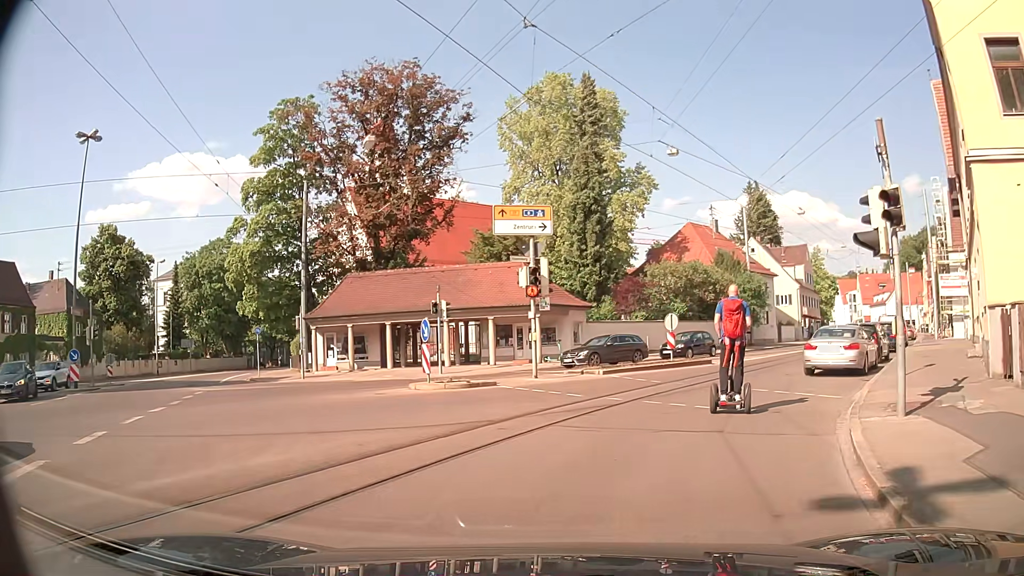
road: tertiary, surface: asphalt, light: Day
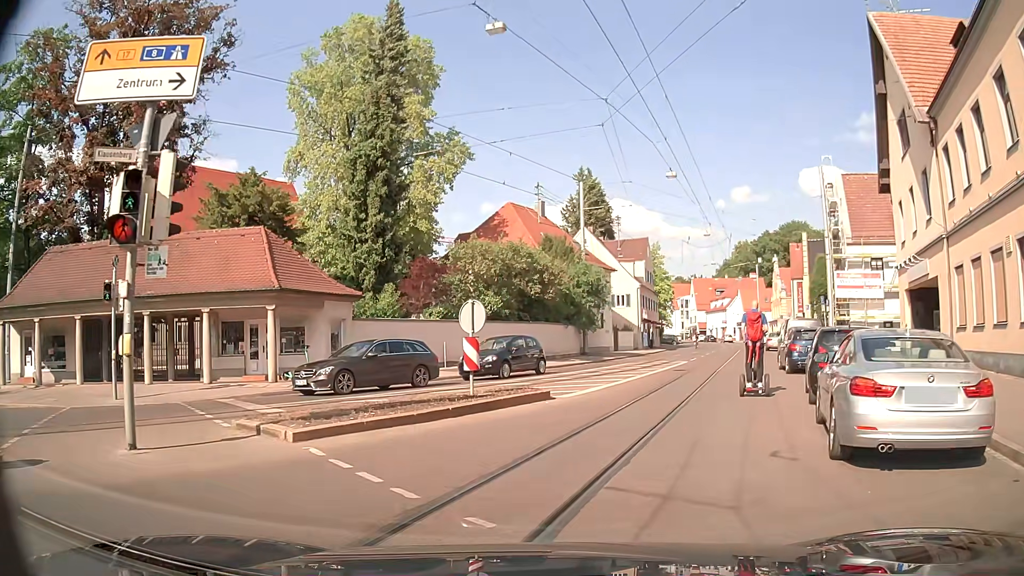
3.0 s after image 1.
(+2.3, +12.4) m; +17°
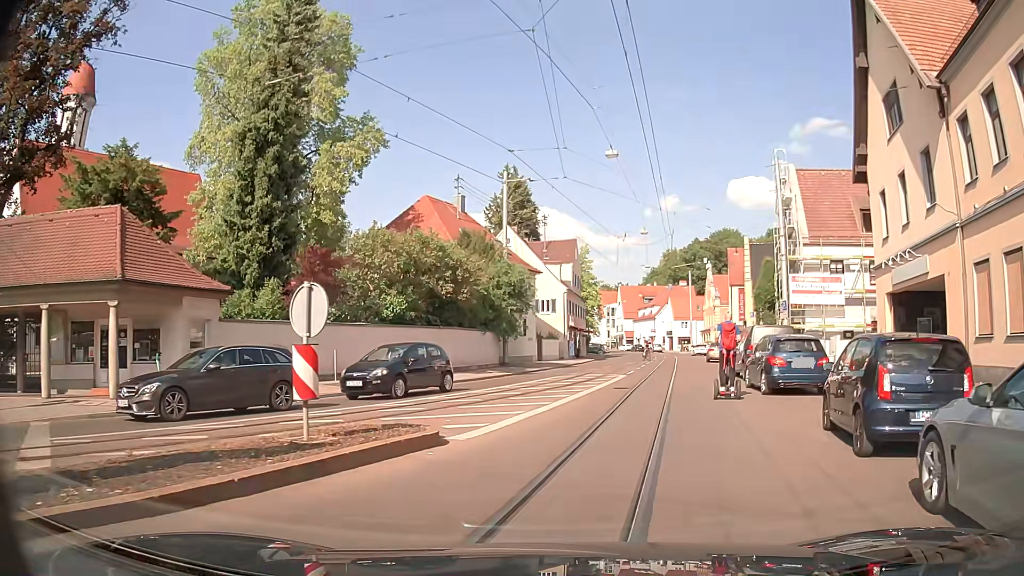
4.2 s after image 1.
(+0.2, +5.2) m; +6°
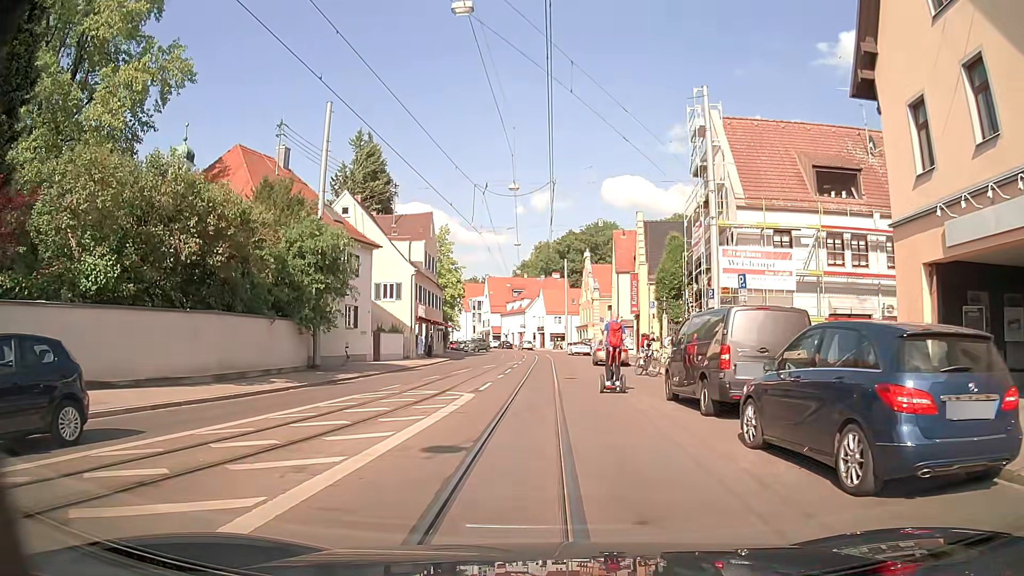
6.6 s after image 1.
(+1.7, +11.9) m; +13°
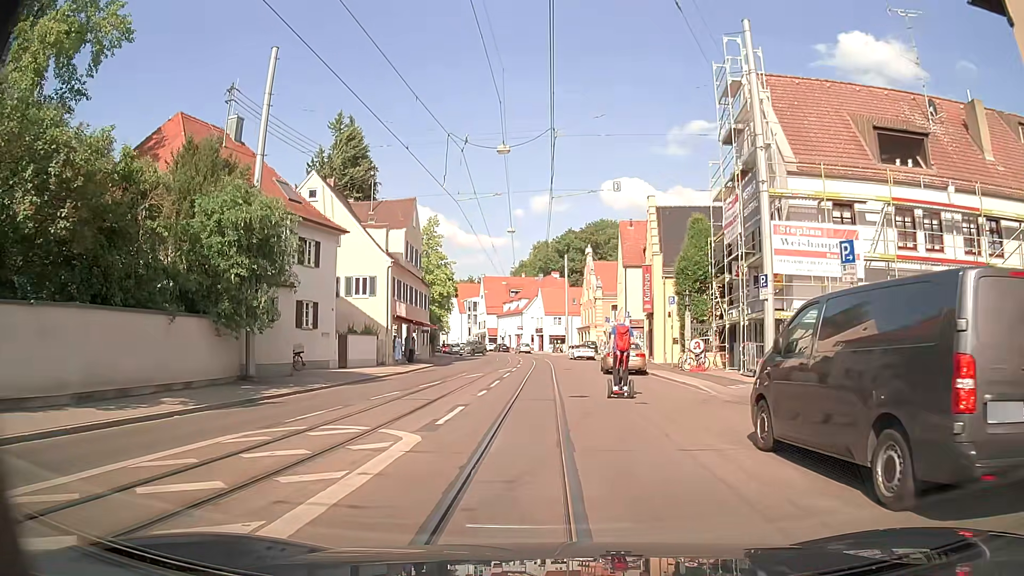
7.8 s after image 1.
(-0.1, +6.9) m; -2°
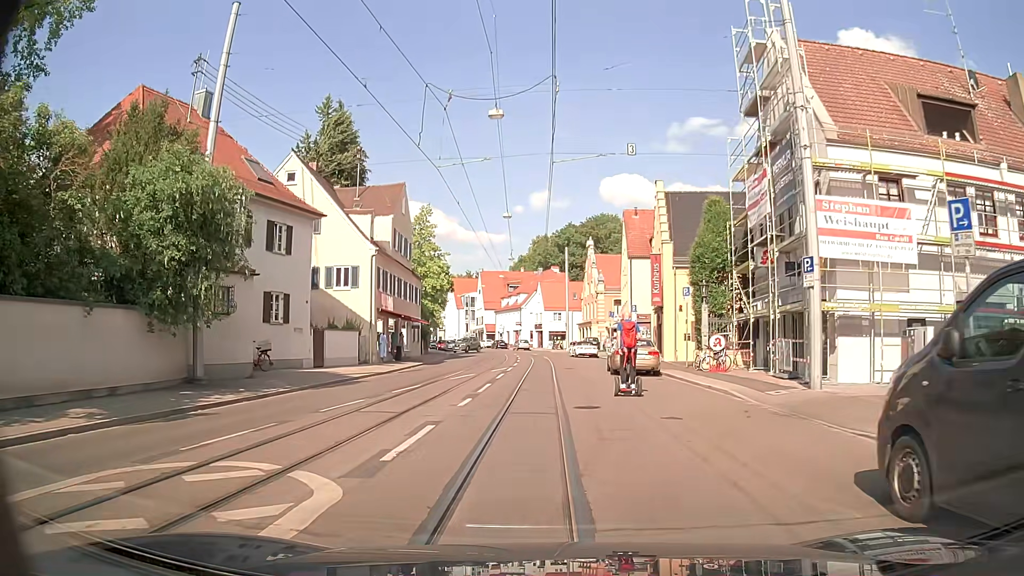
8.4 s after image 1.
(0.0, +3.7) m; 0°
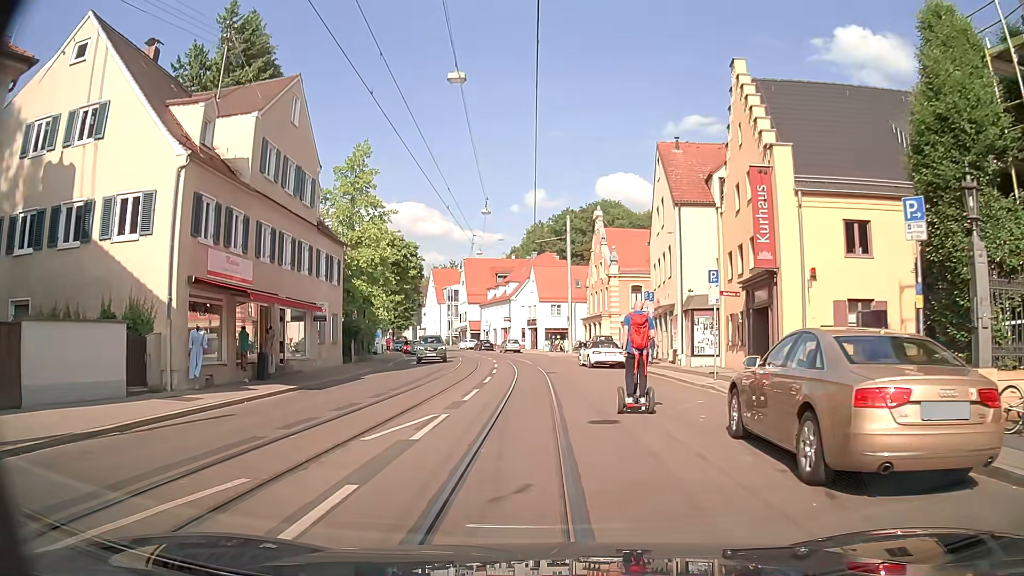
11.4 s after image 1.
(+0.1, +20.3) m; +1°
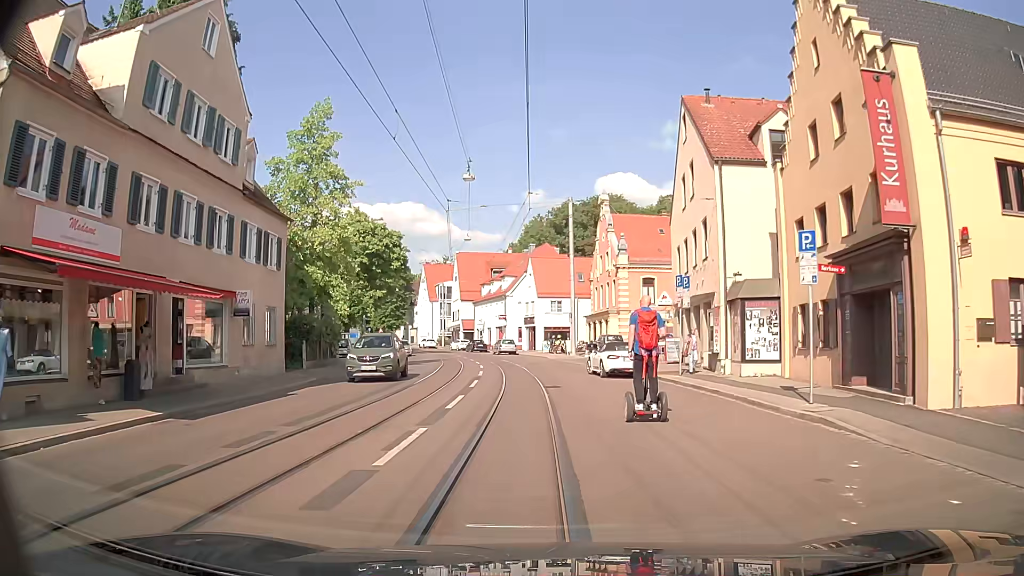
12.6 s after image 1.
(0.0, +7.7) m; +2°
(0, +10) (-1, +20) (-2, +30) (-3, +40) (-5, +50) (-9, +59) (-12, +68) (-16, +78) (-19, +87) (-22, +96) m
